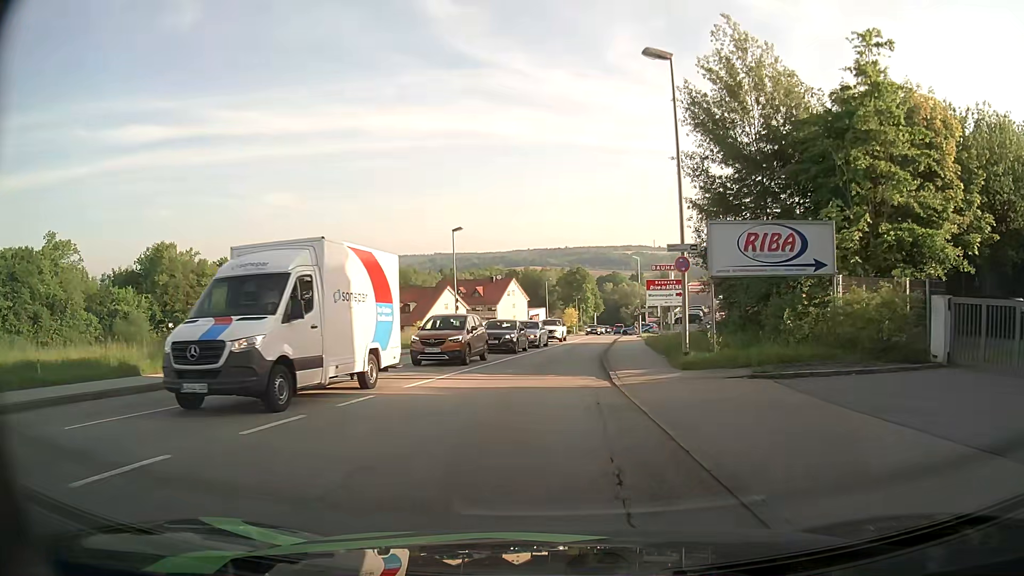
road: tertiary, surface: asphalt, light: Day
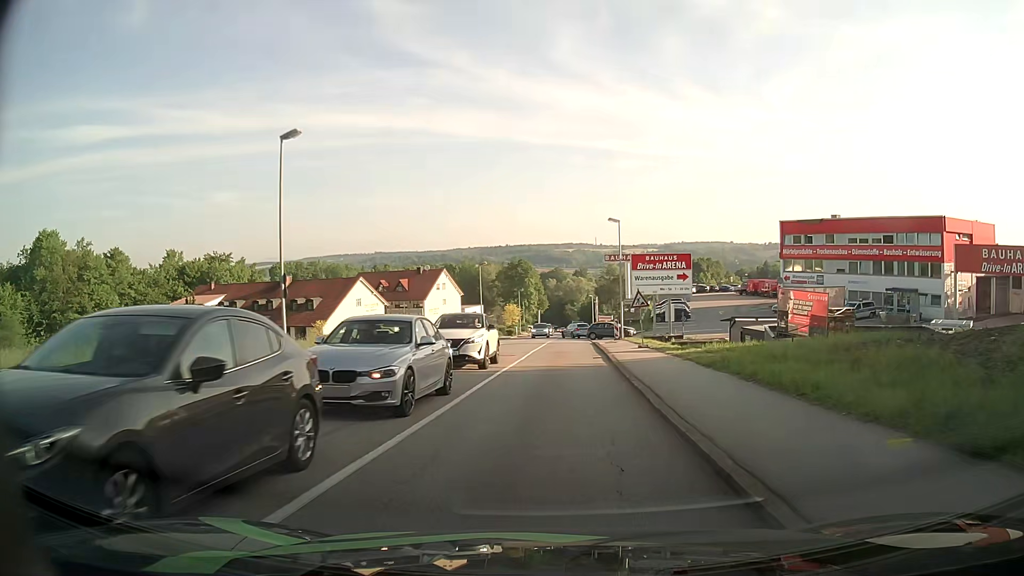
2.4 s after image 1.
(+0.7, +24.8) m; +6°
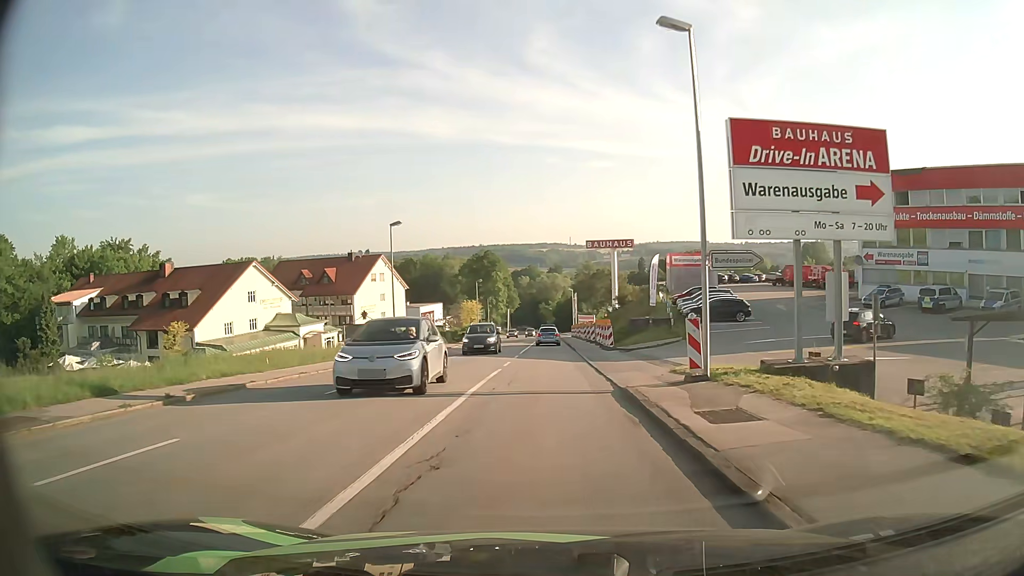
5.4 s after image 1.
(+0.5, +30.3) m; +1°
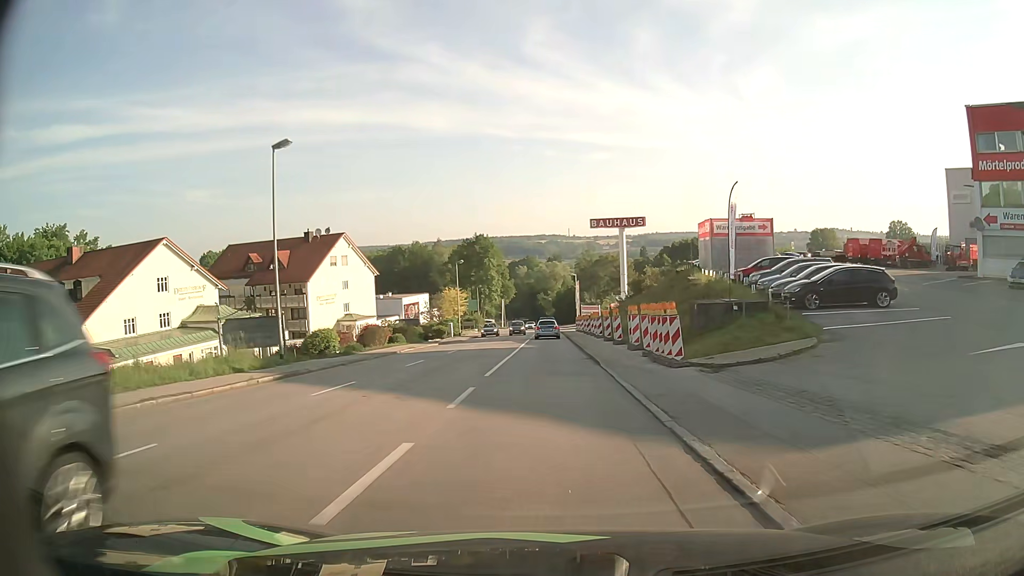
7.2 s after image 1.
(+0.1, +18.9) m; 0°
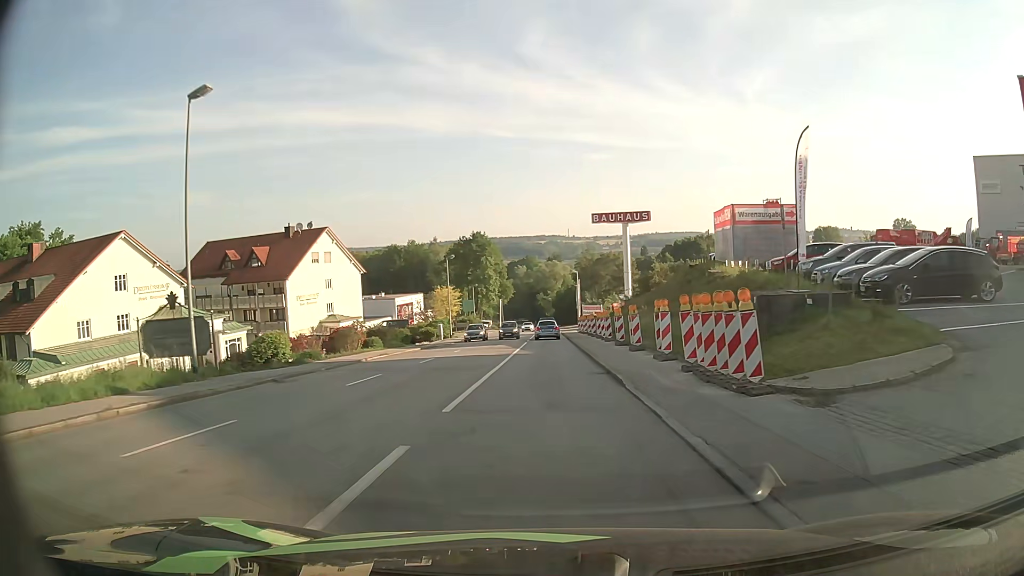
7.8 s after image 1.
(0.0, +6.6) m; 0°
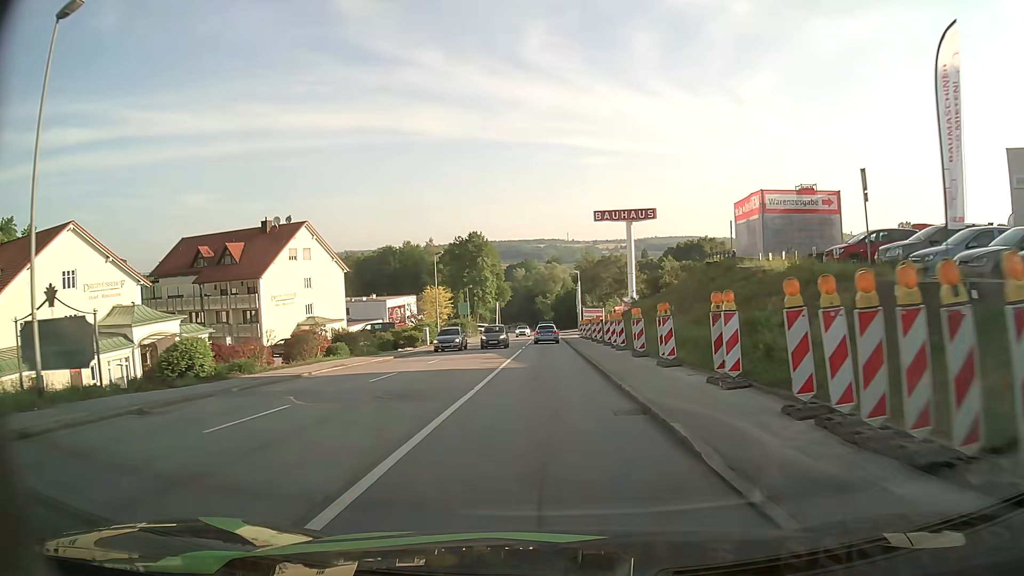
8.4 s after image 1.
(0.0, +6.9) m; 0°
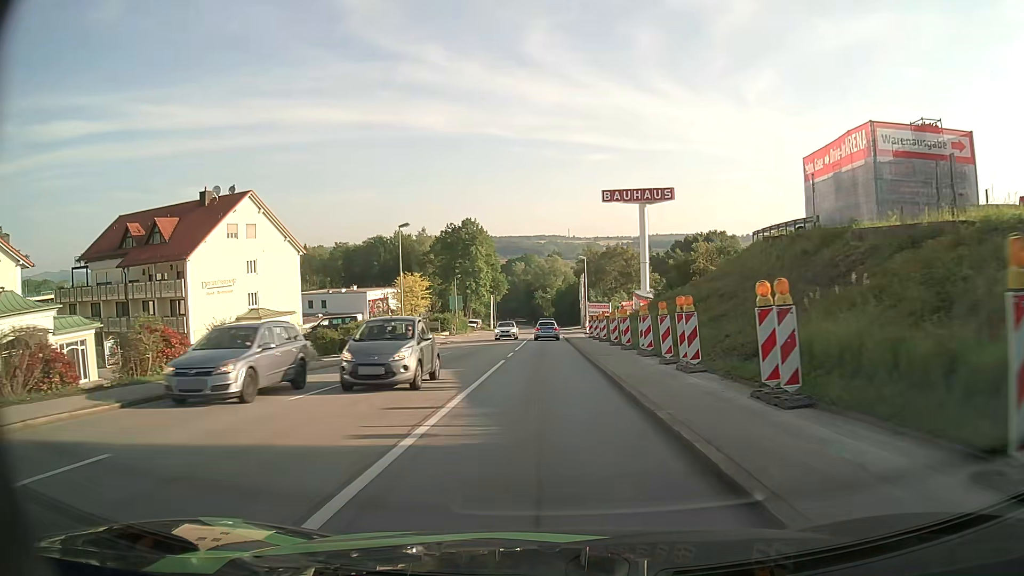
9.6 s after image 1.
(0.0, +14.8) m; 0°
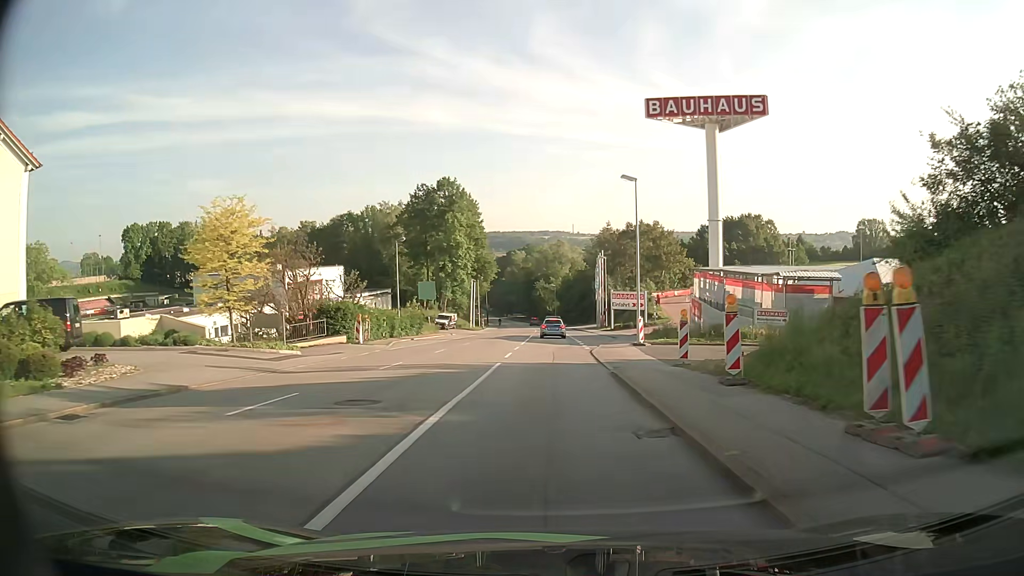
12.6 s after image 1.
(0.0, +38.9) m; 0°
(0, +10) (0, +20) (0, +30) (0, +40) (0, +50) (0, +60) (0, +70) (0, +80) (0, +90) (-1, +100) m
